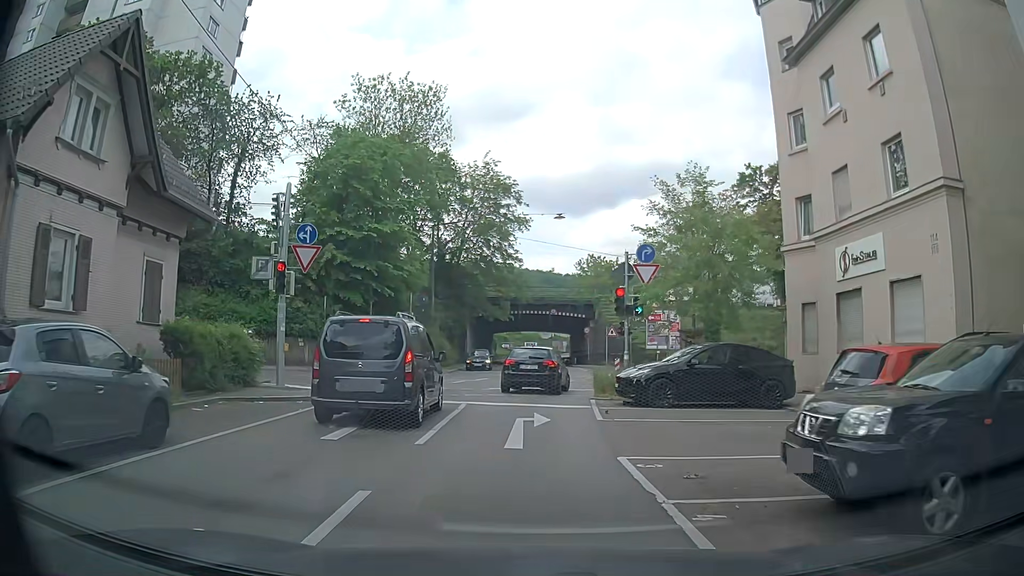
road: residential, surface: asphalt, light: Day
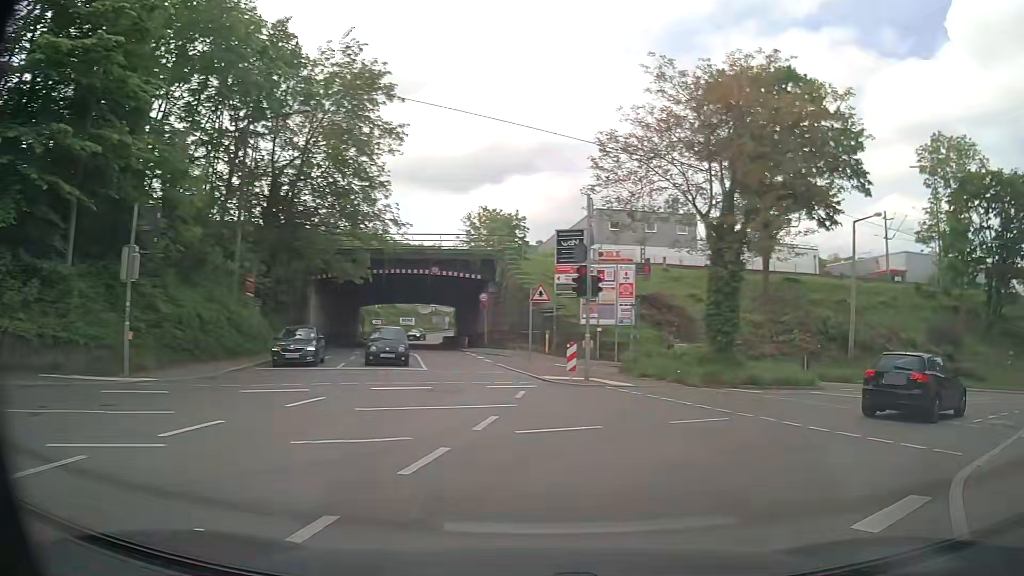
(+0.5, +21.2) m; +10°
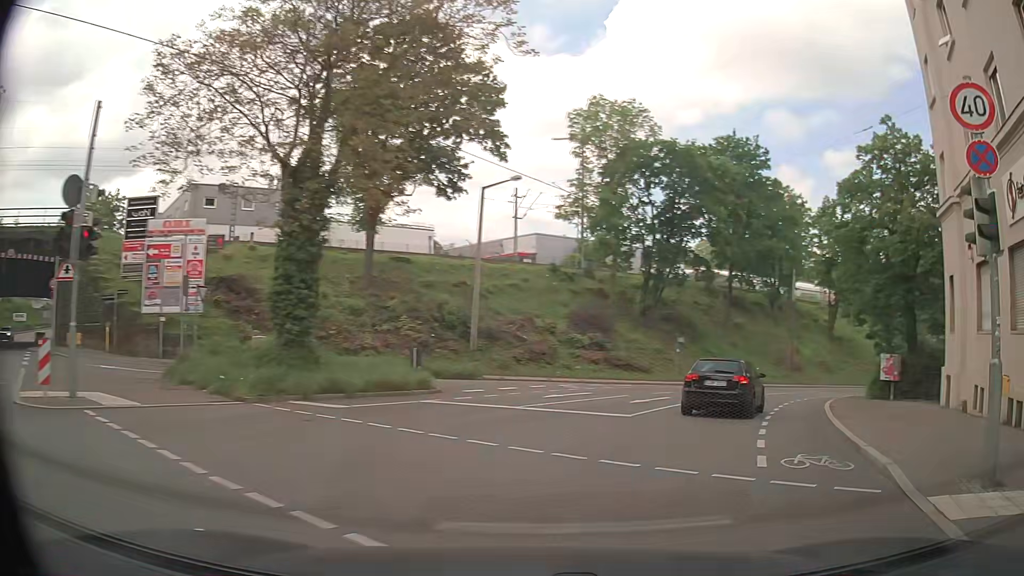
(+2.1, +7.5) m; +33°
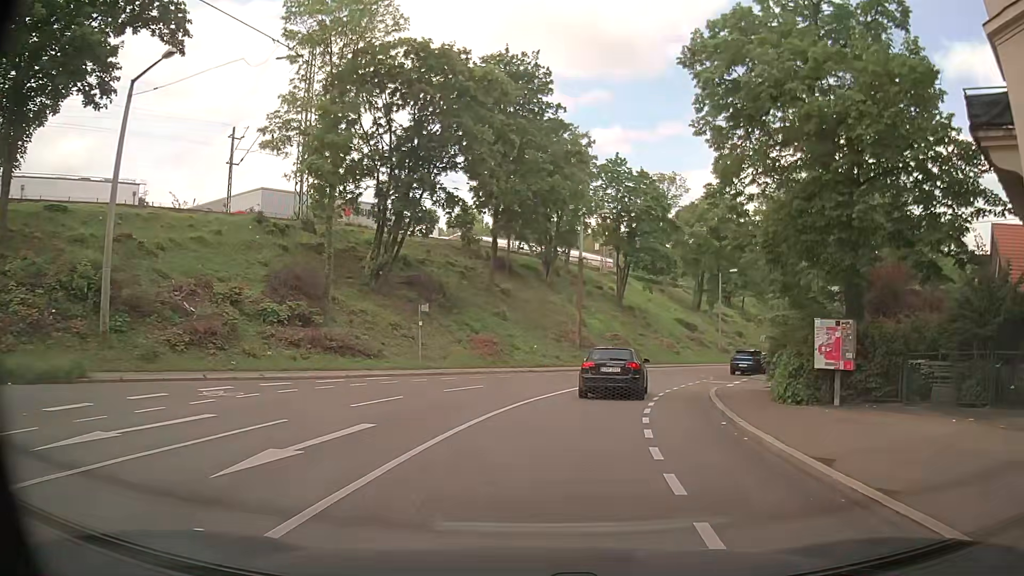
(+3.5, +14.1) m; +21°
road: secondary
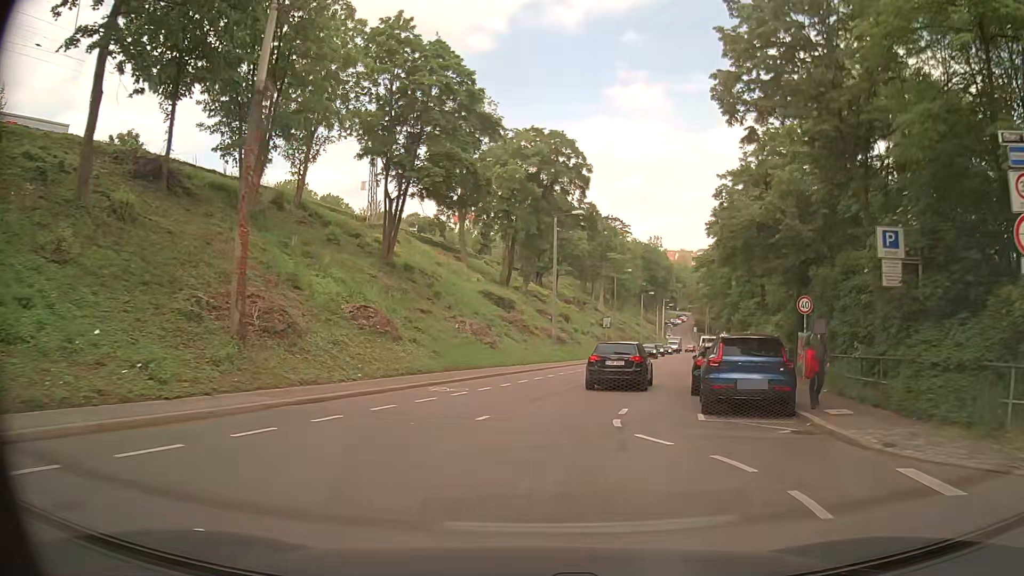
(+4.7, +29.1) m; +18°
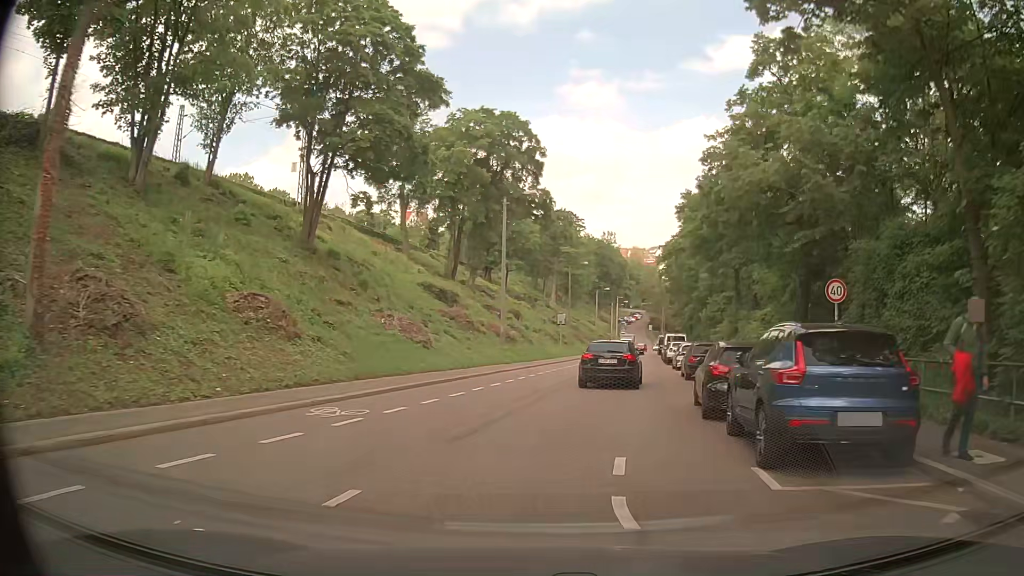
(+0.1, +6.1) m; +3°
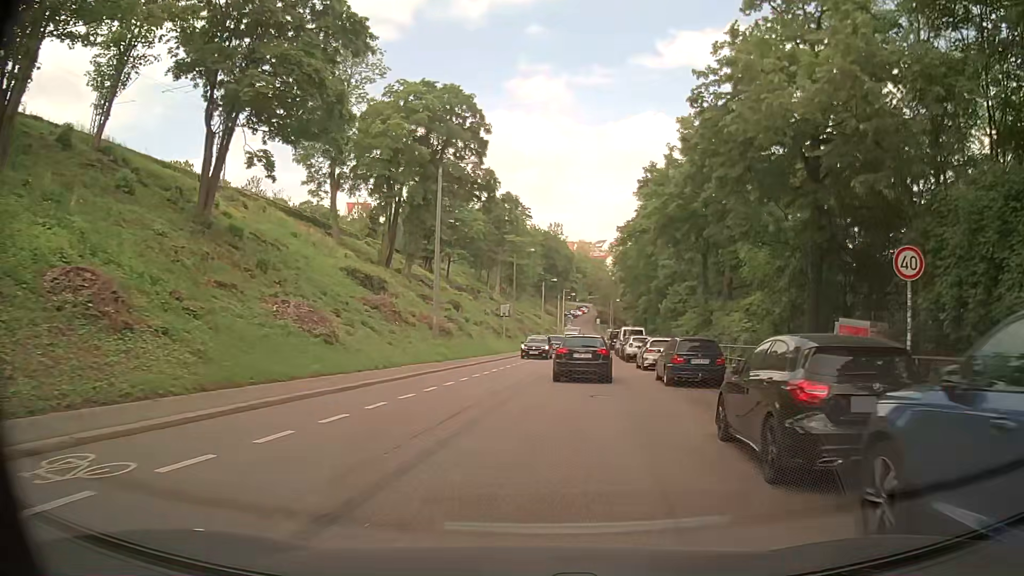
(+0.2, +6.1) m; +4°
